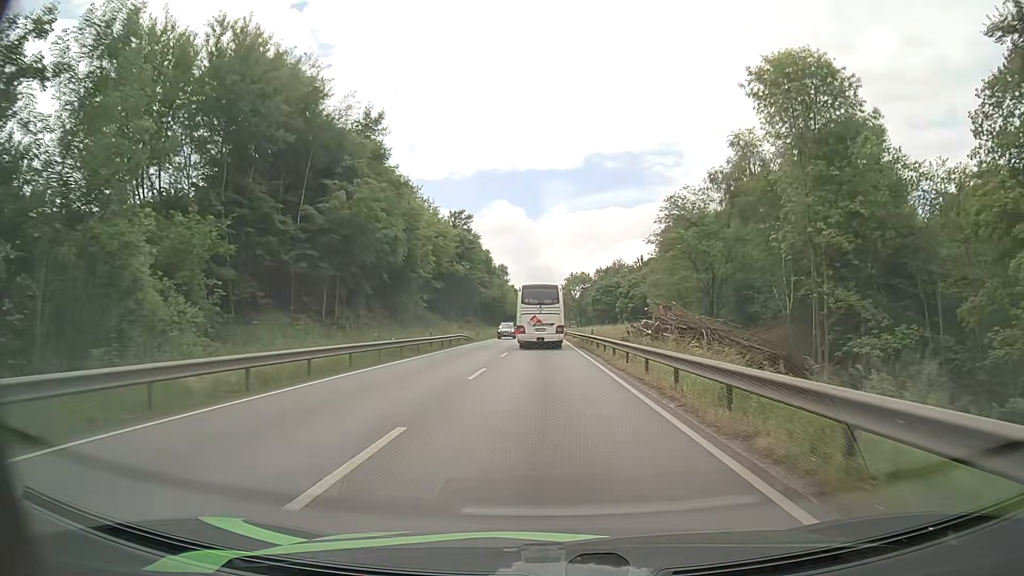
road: primary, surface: asphalt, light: Day
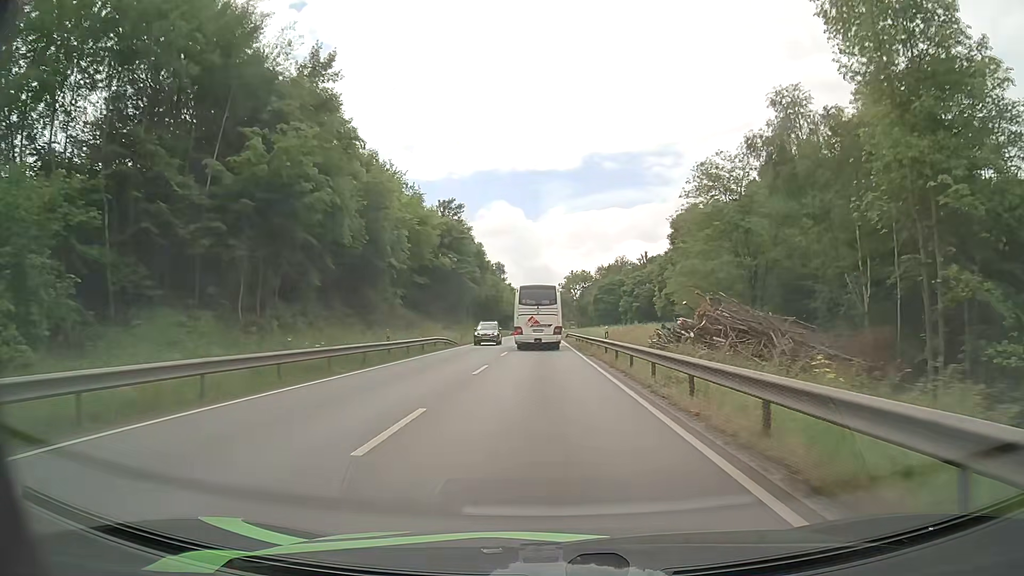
(0.0, +10.0) m; 0°
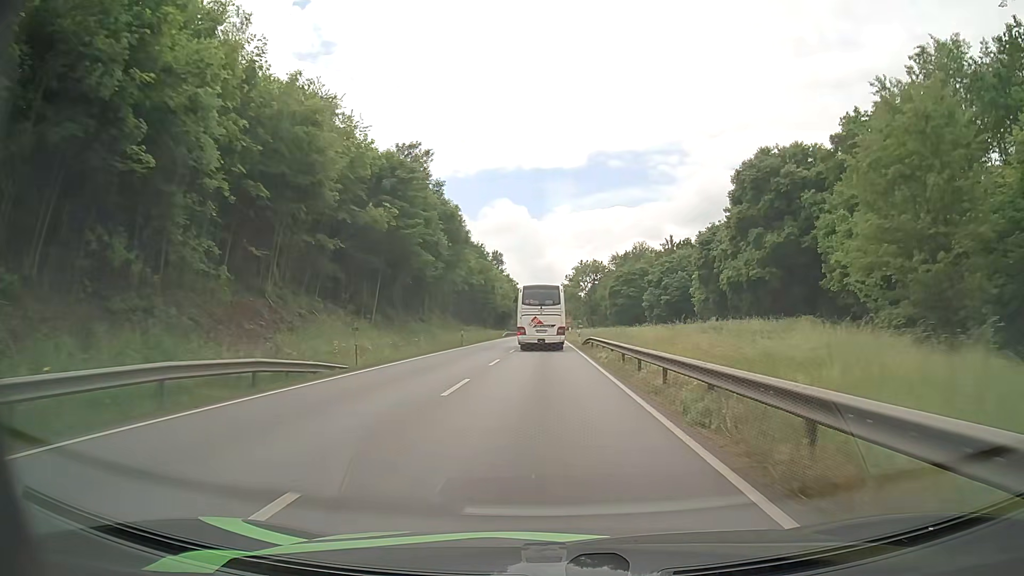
(-0.2, +29.8) m; -1°
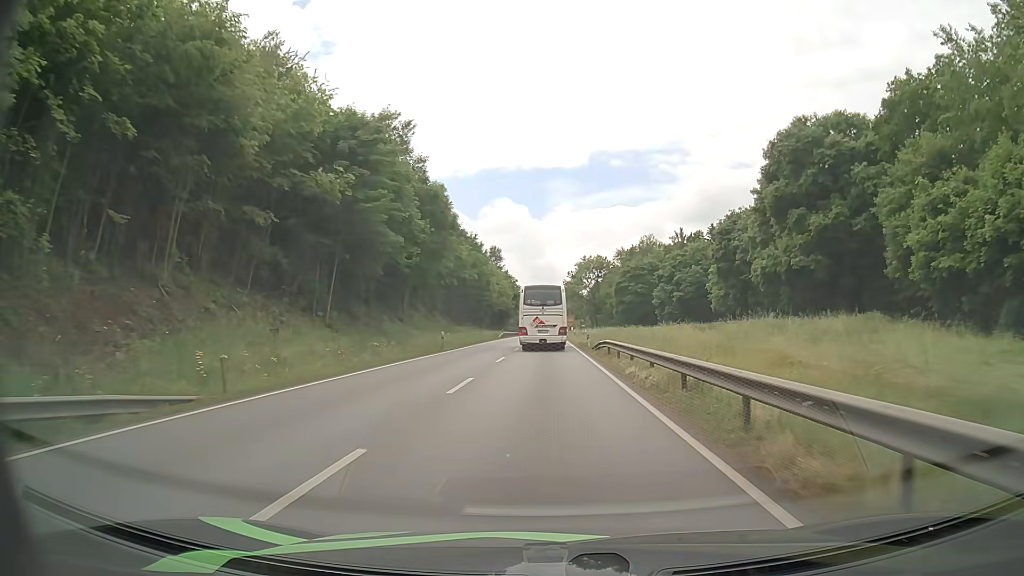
(0.0, +9.9) m; 0°
